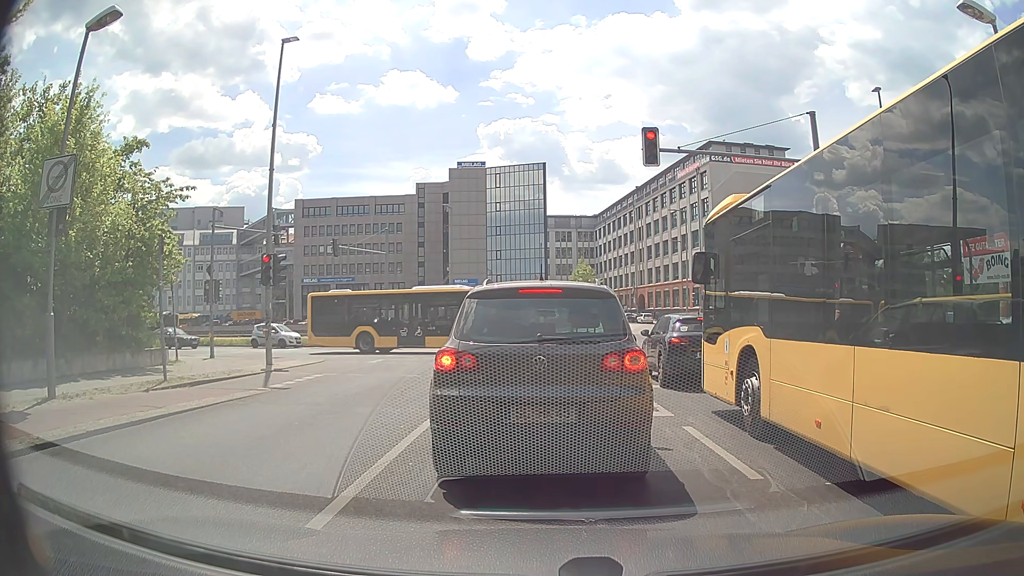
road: unclassified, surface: asphalt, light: Day
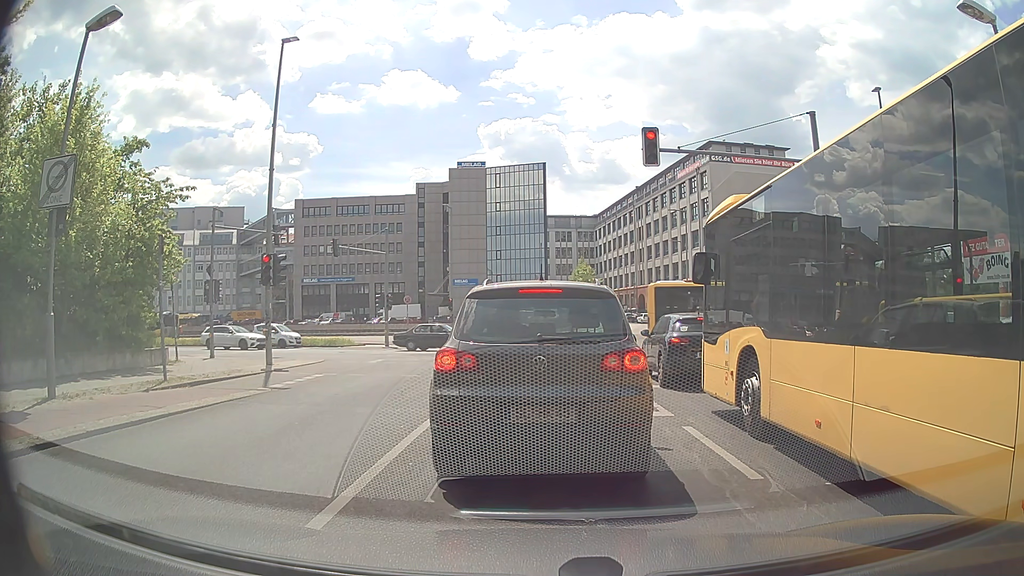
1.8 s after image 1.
(0.0, 0.0) m; 0°
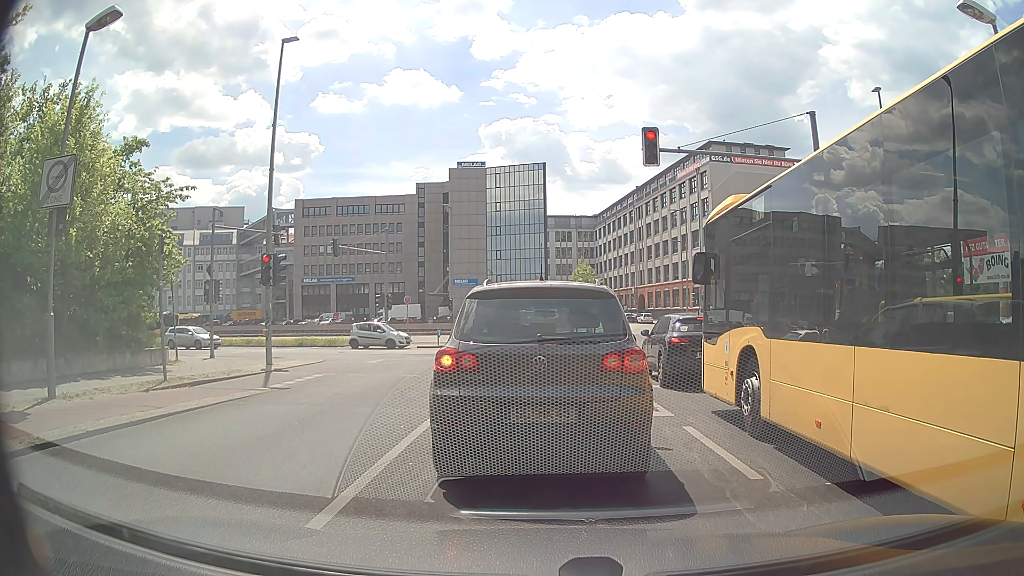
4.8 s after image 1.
(0.0, 0.0) m; 0°
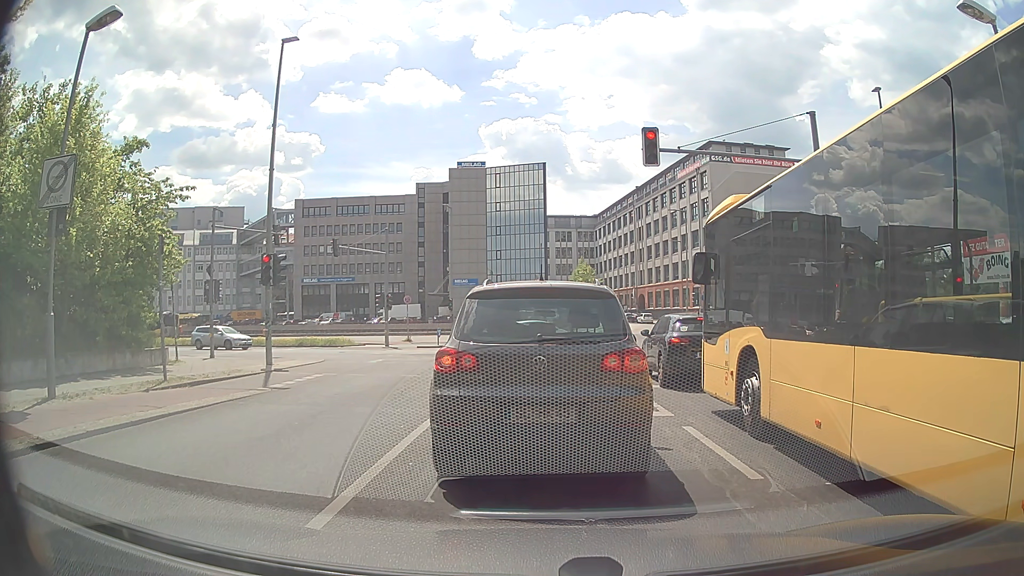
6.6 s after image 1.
(0.0, 0.0) m; 0°
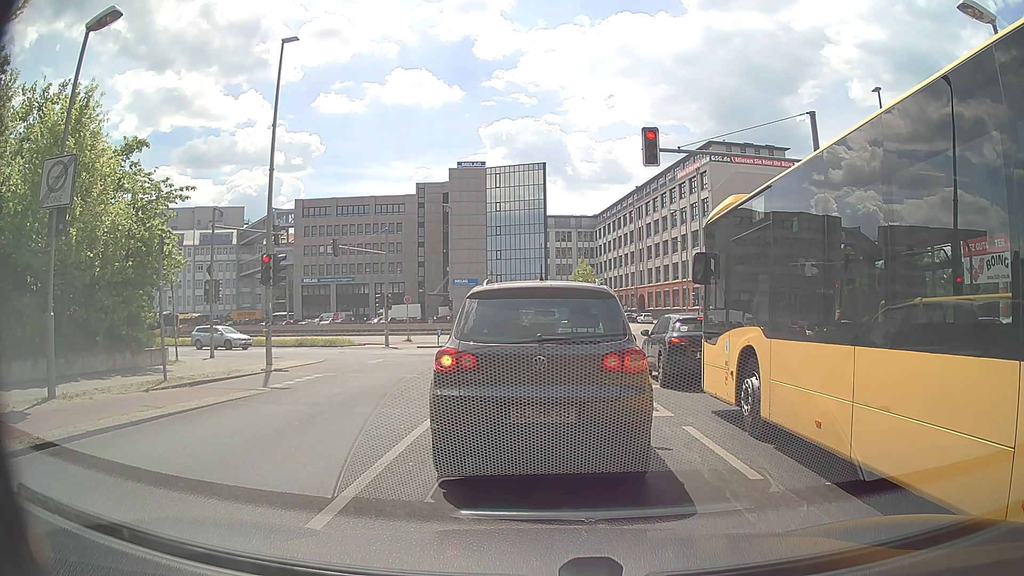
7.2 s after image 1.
(0.0, 0.0) m; 0°
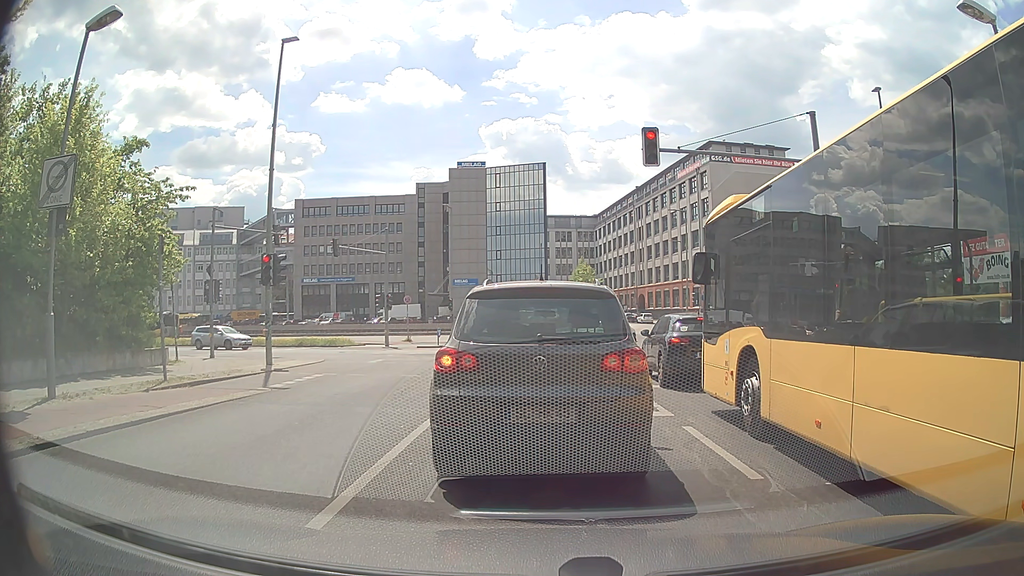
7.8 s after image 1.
(0.0, 0.0) m; 0°
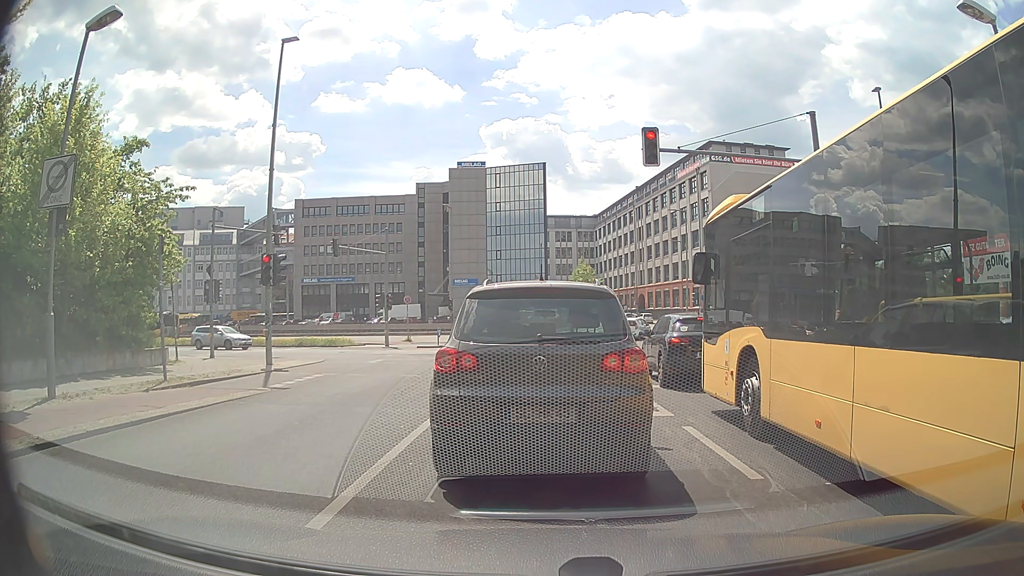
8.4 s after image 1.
(0.0, 0.0) m; 0°
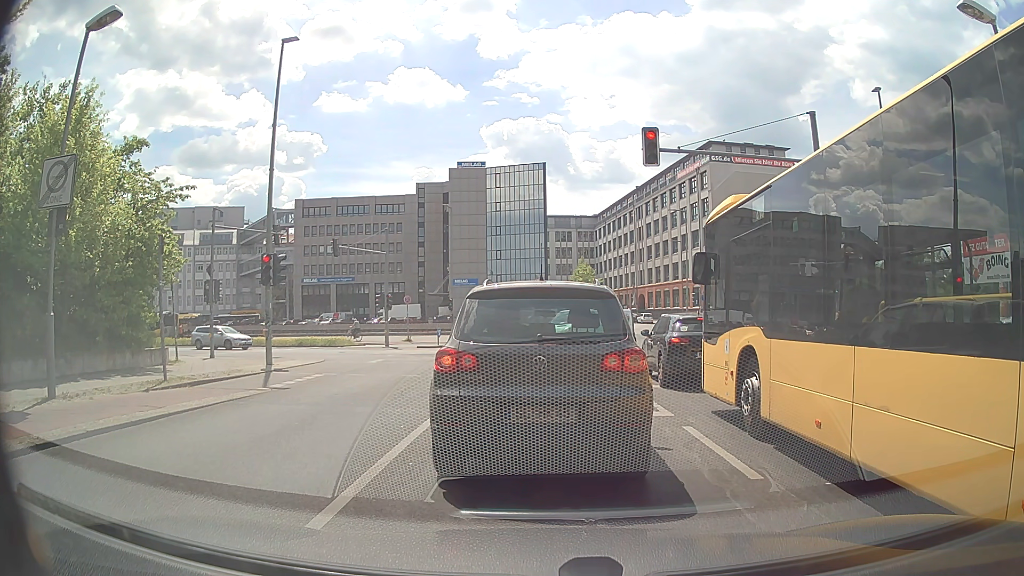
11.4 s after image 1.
(0.0, 0.0) m; 0°
(0, +10) (-1, +20) (0, +30) (-1, +40) (-8, +47) (-17, +51) (-27, +53) (-37, +56) (-46, +58) (-56, +61) m
